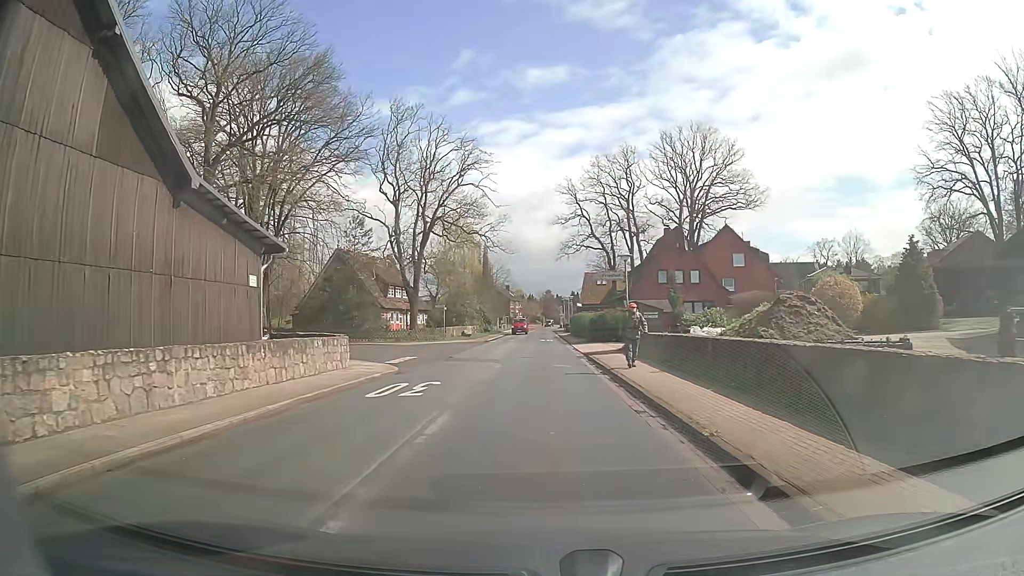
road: tertiary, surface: asphalt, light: Day
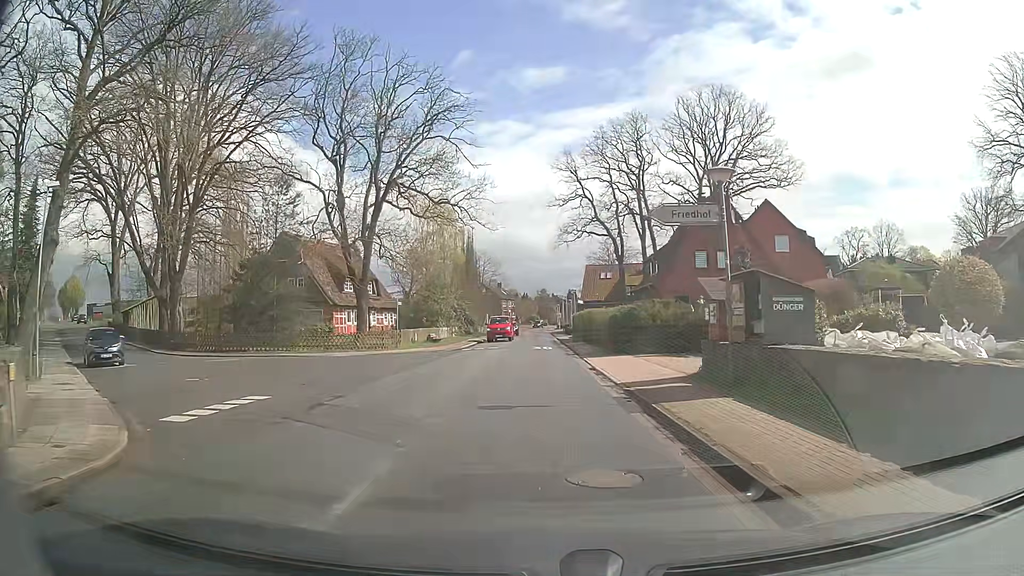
(+0.1, +15.7) m; +1°
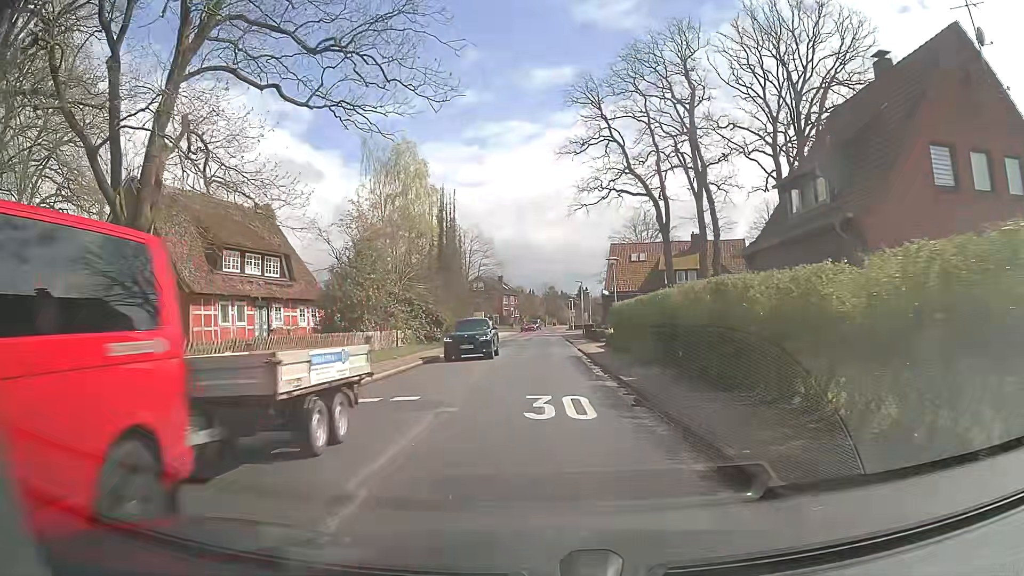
(-0.1, +26.4) m; -1°
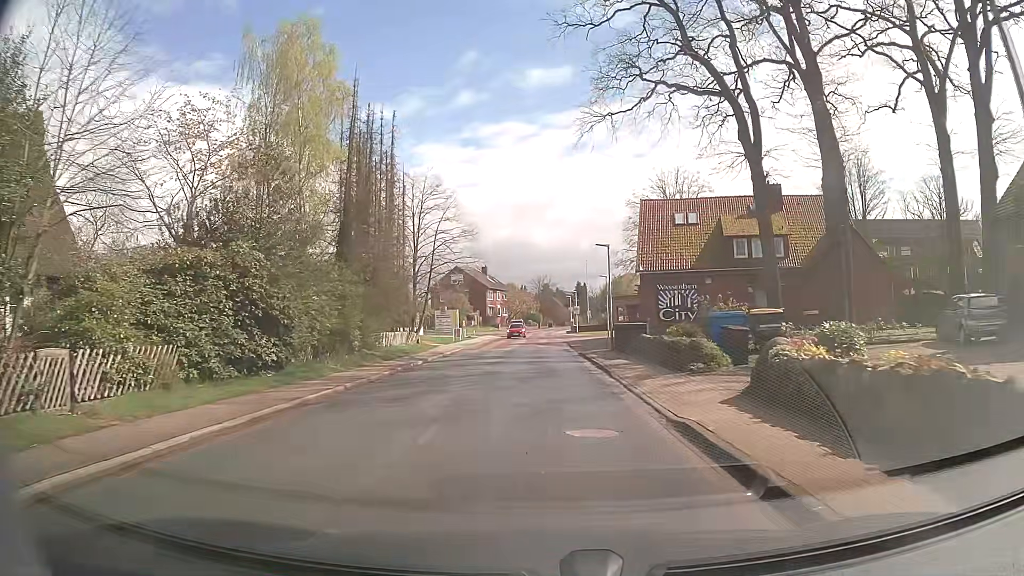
(0.0, +26.2) m; +1°
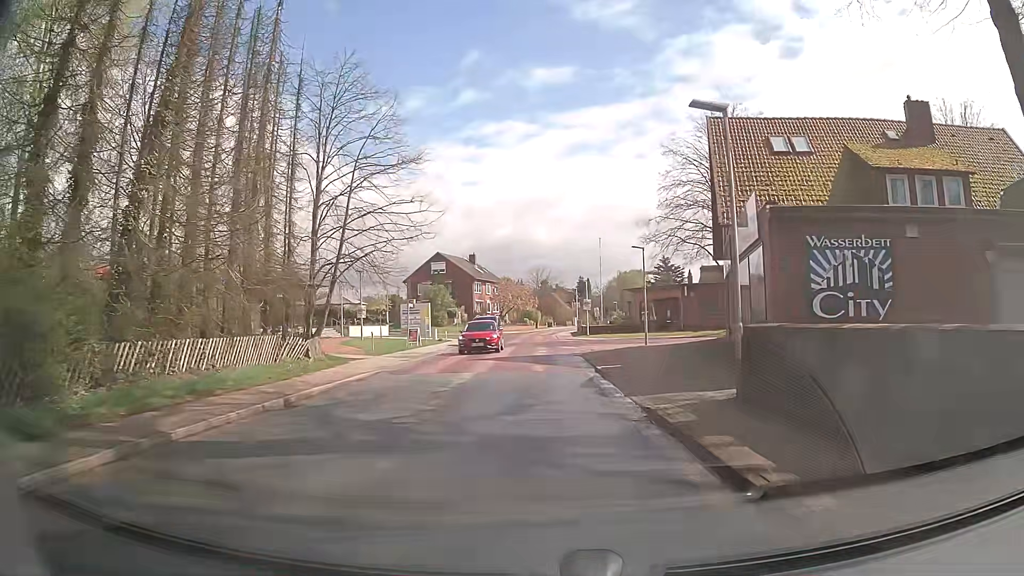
(0.0, +19.7) m; 0°
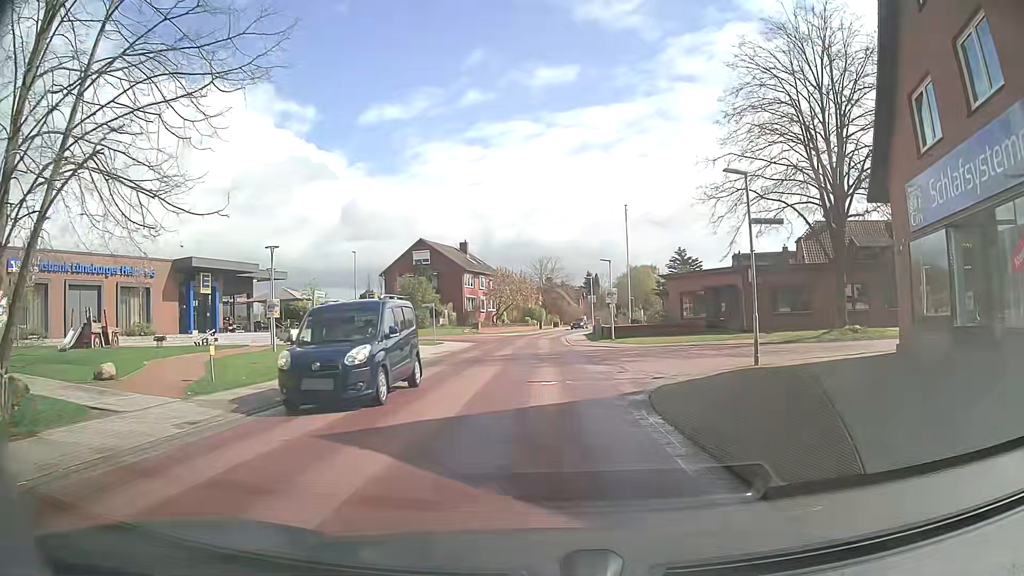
(0.0, +16.1) m; -1°
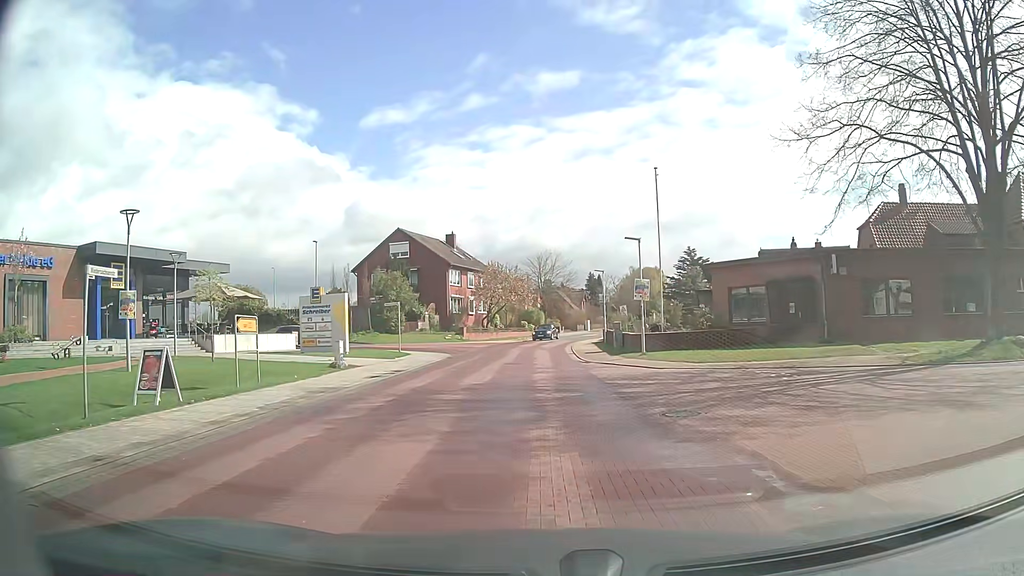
(+0.1, +11.7) m; -1°
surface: paving_stones
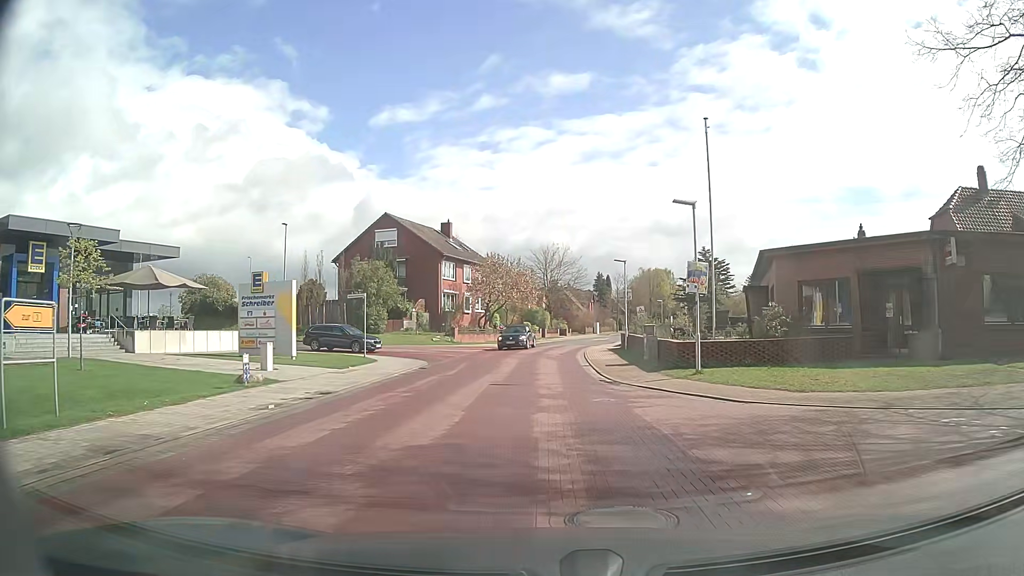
(+0.1, +8.8) m; 0°
(0, +10) (0, +20) (+1, +30) (+2, +40) (+3, +50) (+6, +59) (+9, +69) (+12, +79) (+15, +88) (+18, +98) m
